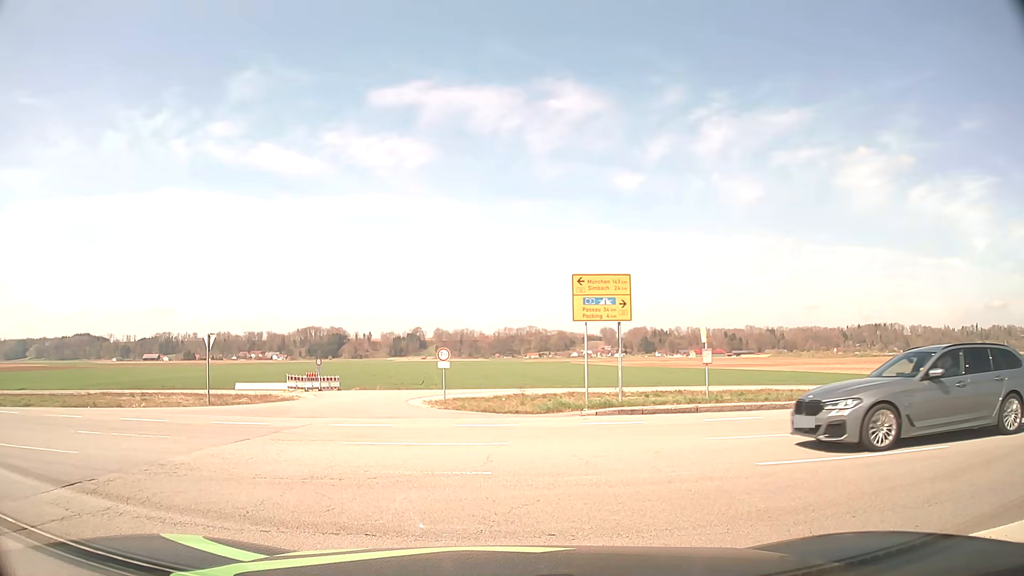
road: primary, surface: asphalt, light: Day
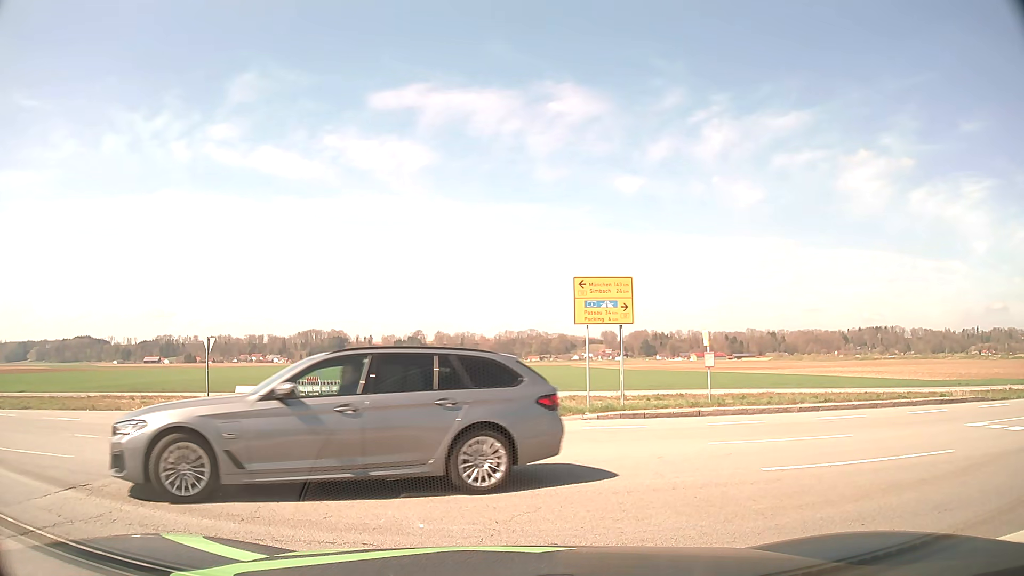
(0.0, +0.2) m; 0°
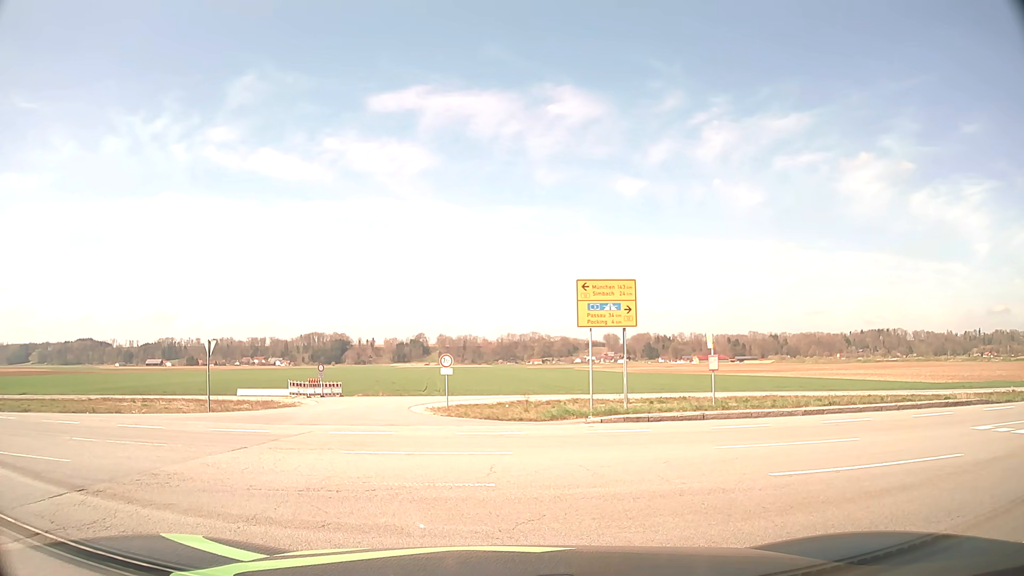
(0.0, +0.2) m; 0°
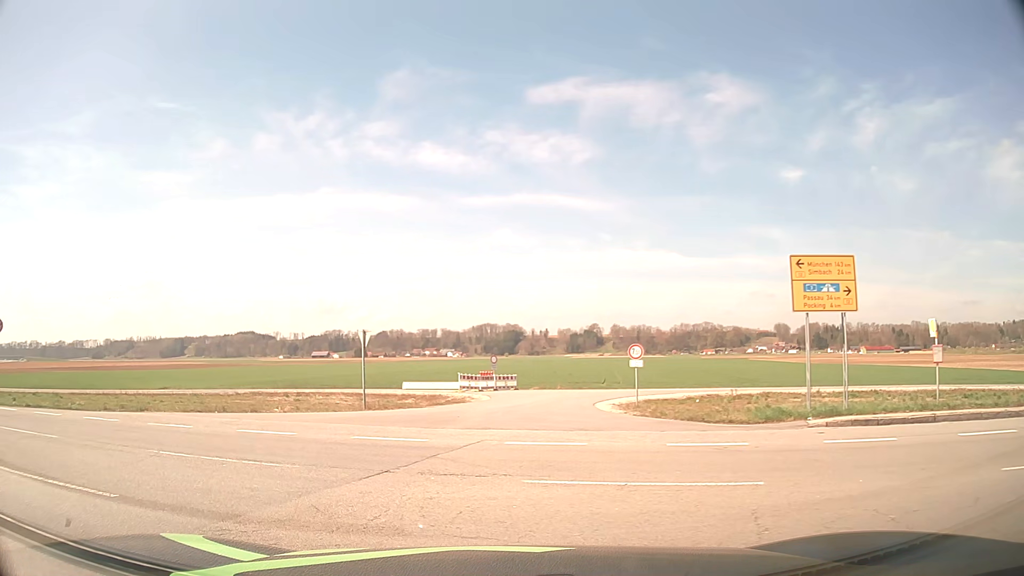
(-0.5, +3.6) m; -15°
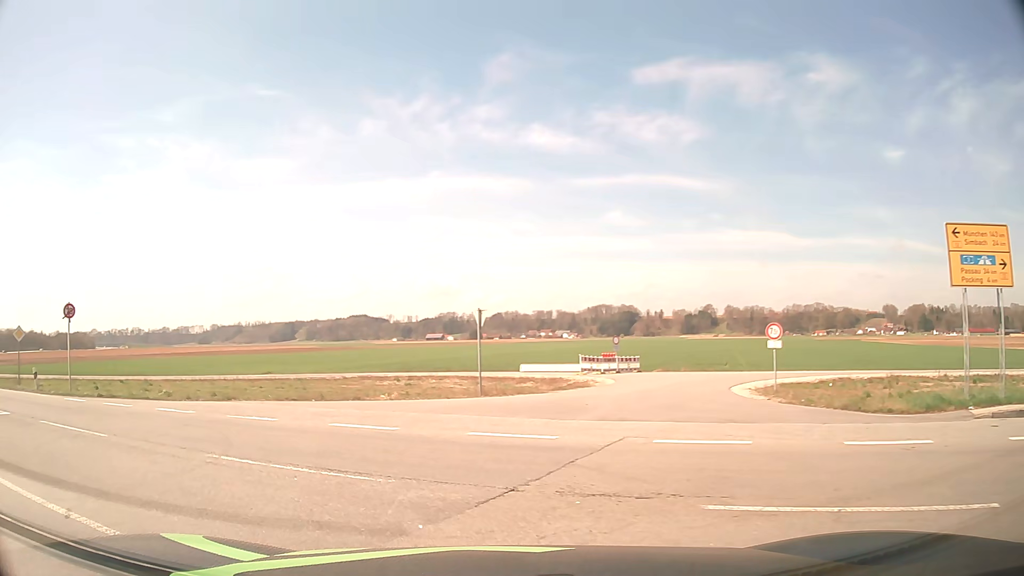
(-0.2, +2.4) m; -8°
